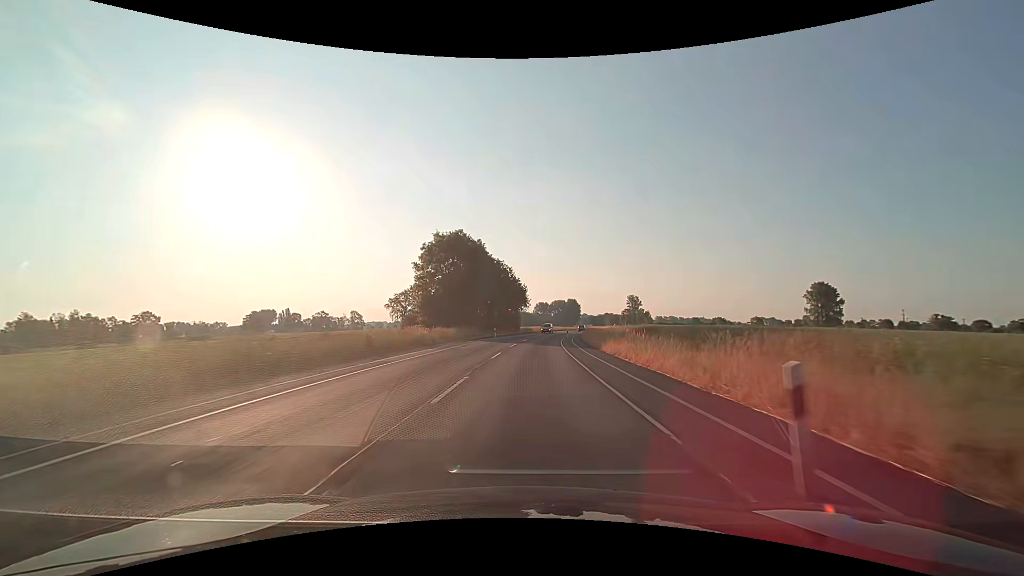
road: secondary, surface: asphalt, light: Day
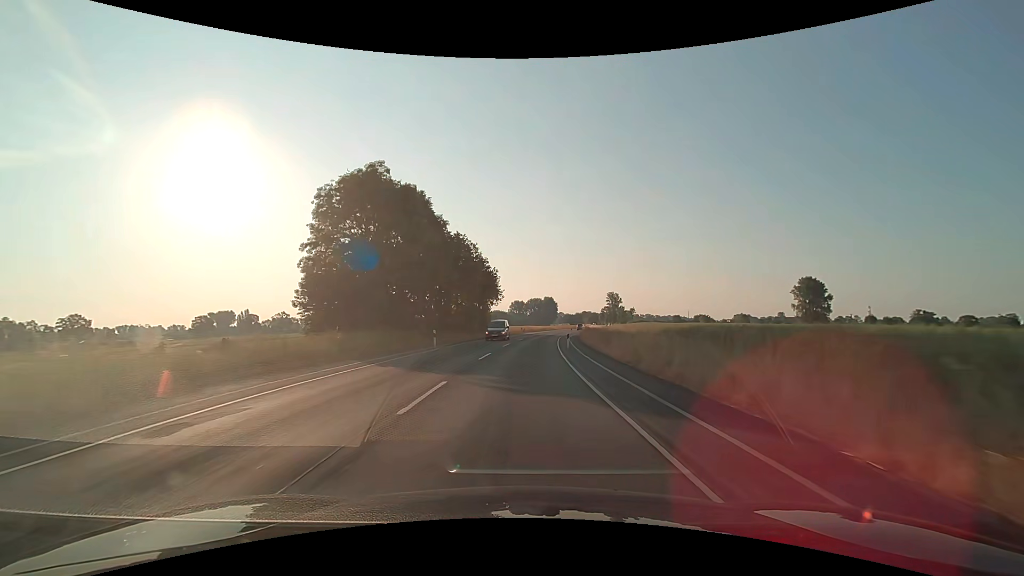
(+0.7, +25.0) m; +3°
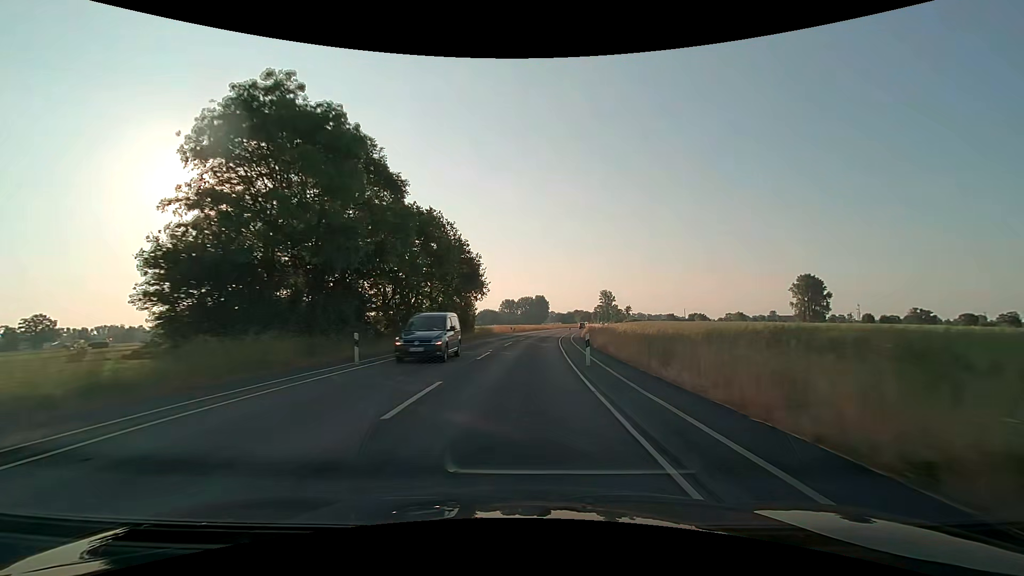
(+0.1, +12.5) m; +1°
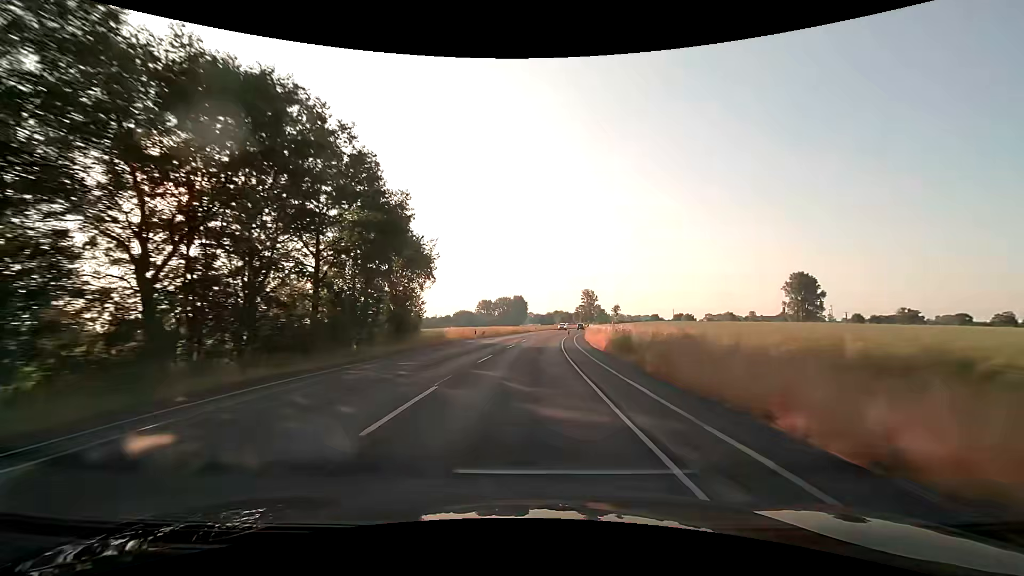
(+0.5, +25.0) m; +2°
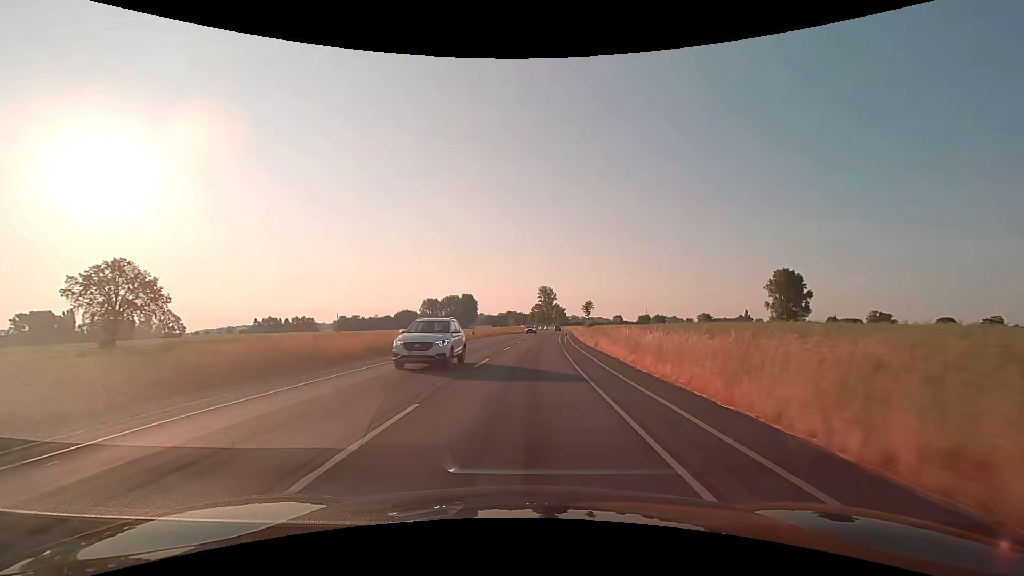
(+2.5, +49.9) m; +5°
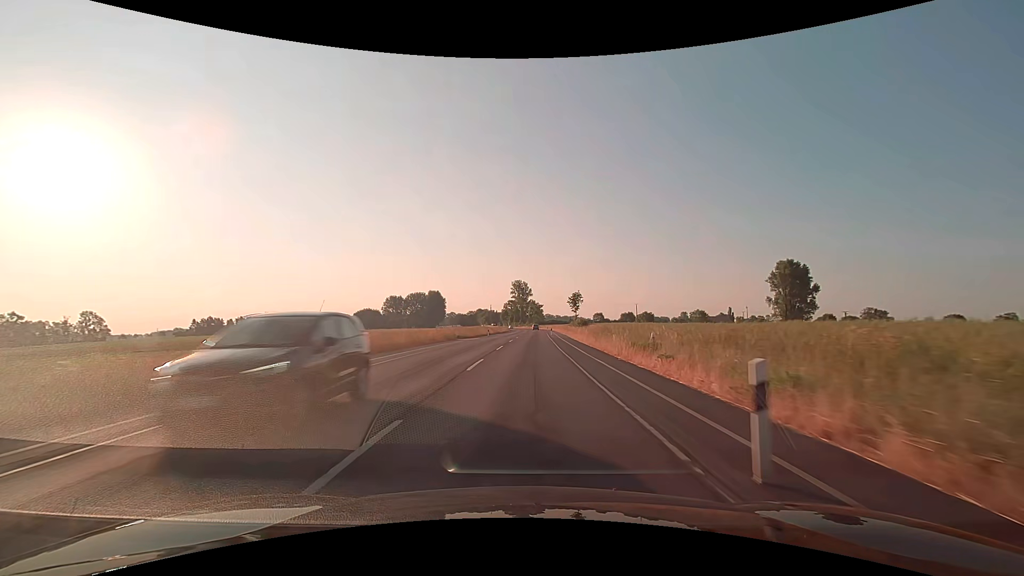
(+1.2, +37.5) m; +3°
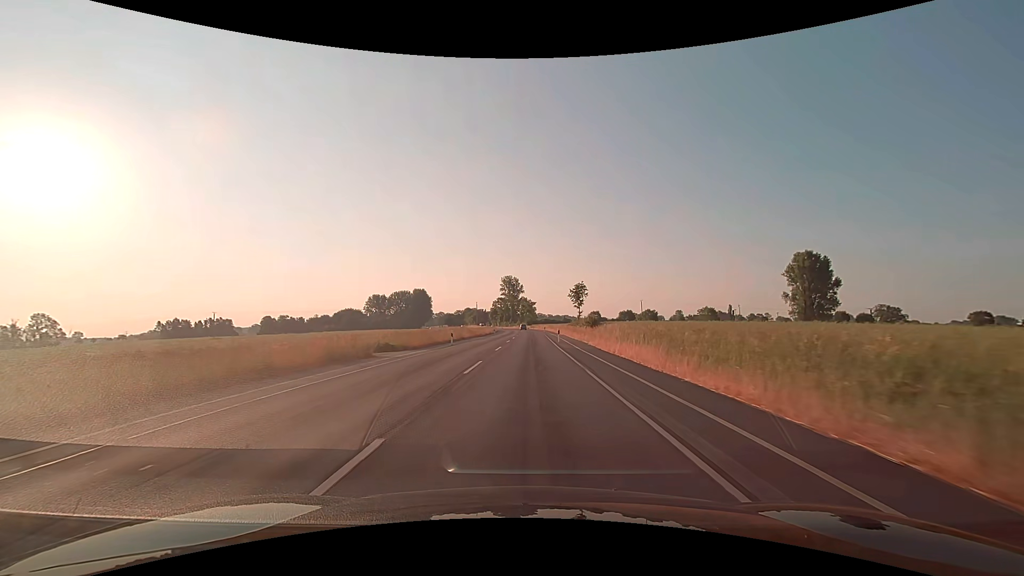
(+0.2, +25.1) m; +1°
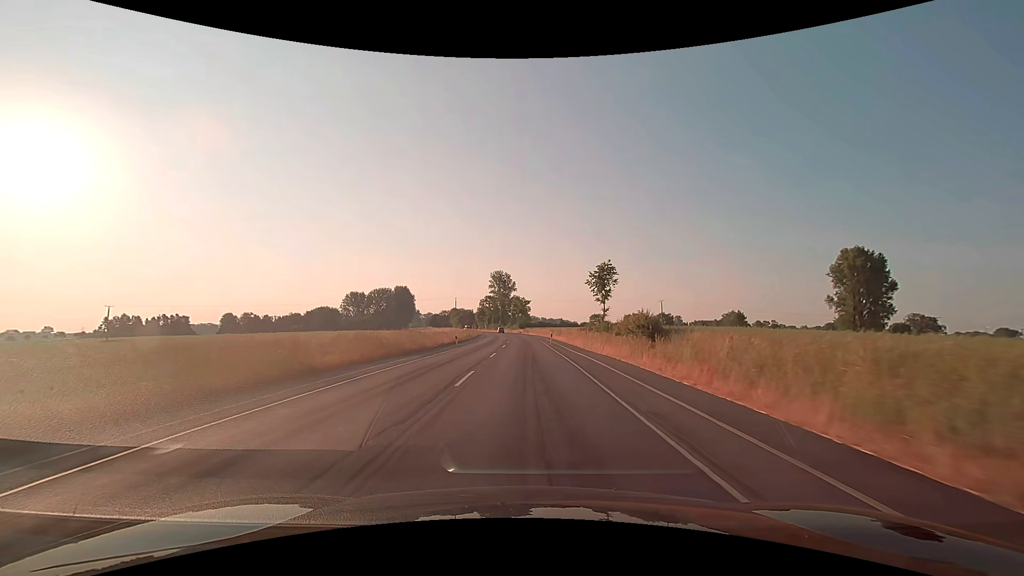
(+0.4, +37.6) m; +1°
(0, +10) (0, +20) (0, +30) (0, +40) (0, +50) (0, +60) (-1, +70) (-1, +80) (-1, +90) (-2, +100) m
